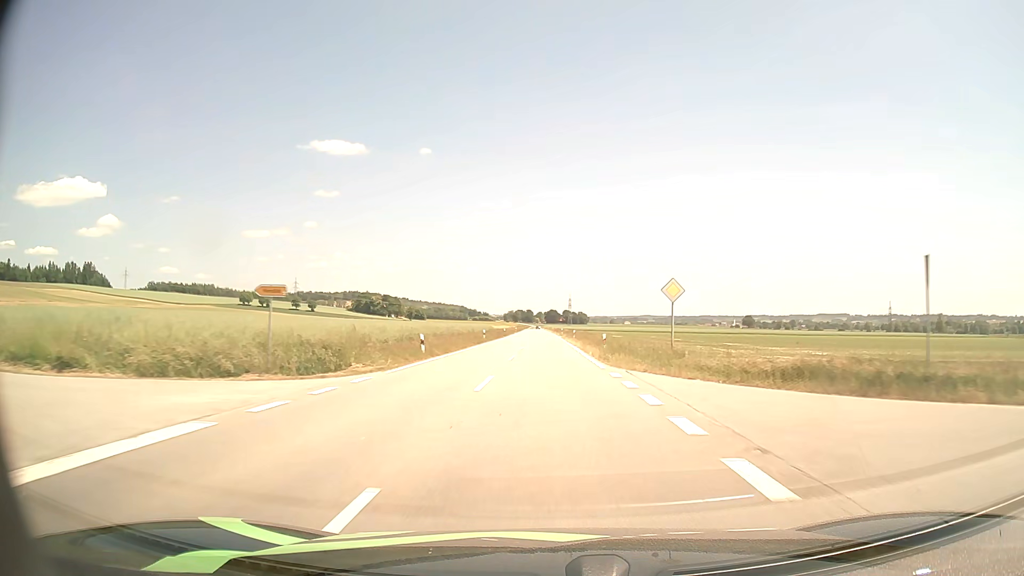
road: tertiary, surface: asphalt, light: Day
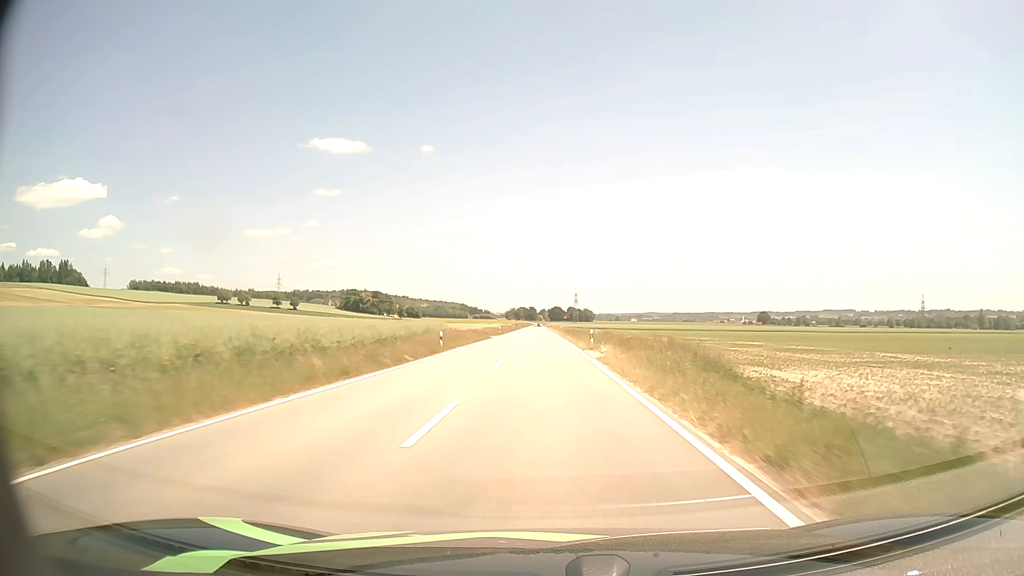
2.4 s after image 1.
(-0.1, +56.3) m; 0°
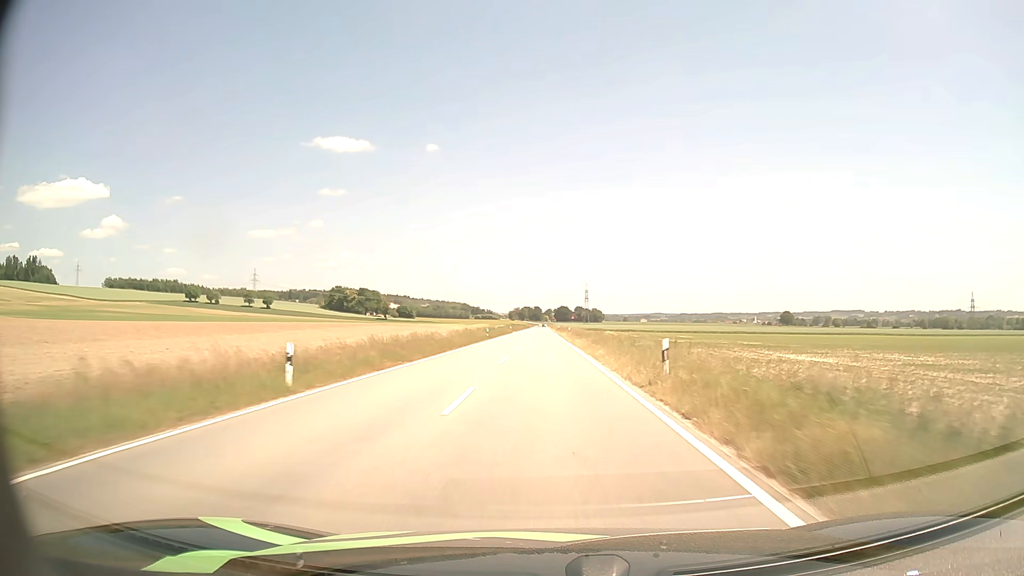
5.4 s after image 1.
(-0.6, +71.7) m; 0°
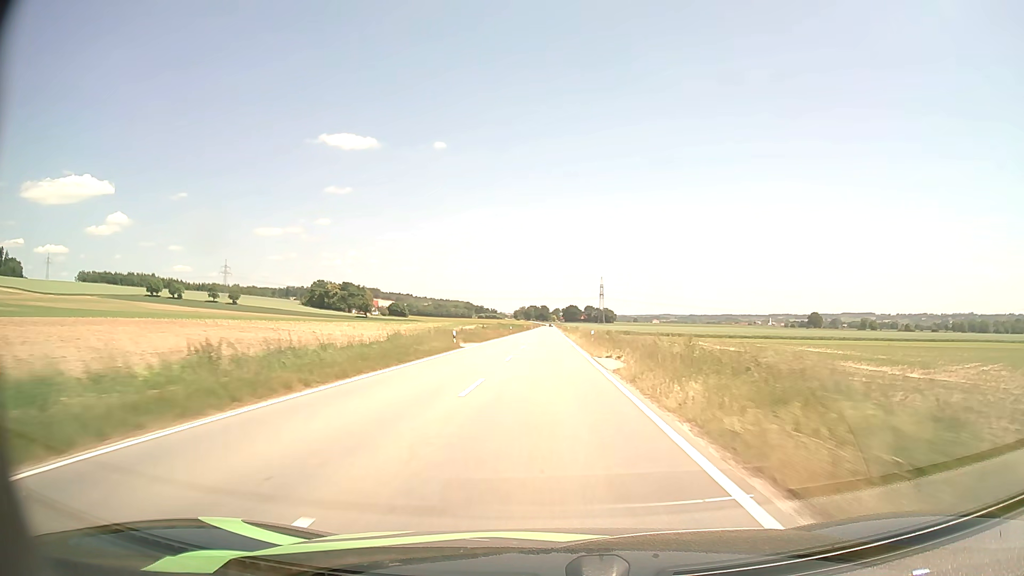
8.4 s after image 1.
(-0.4, +72.6) m; -1°
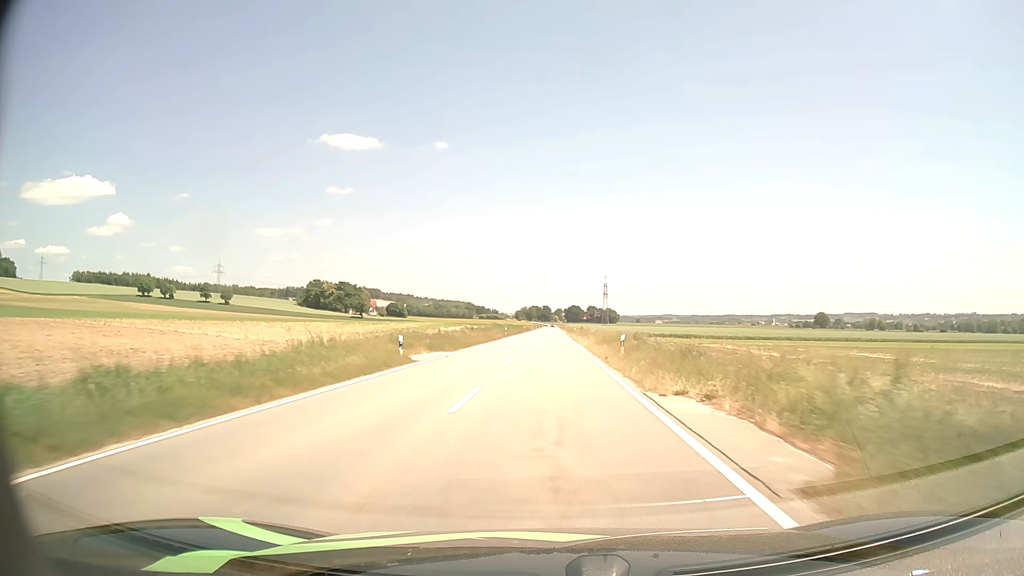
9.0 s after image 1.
(0.0, +14.7) m; 0°
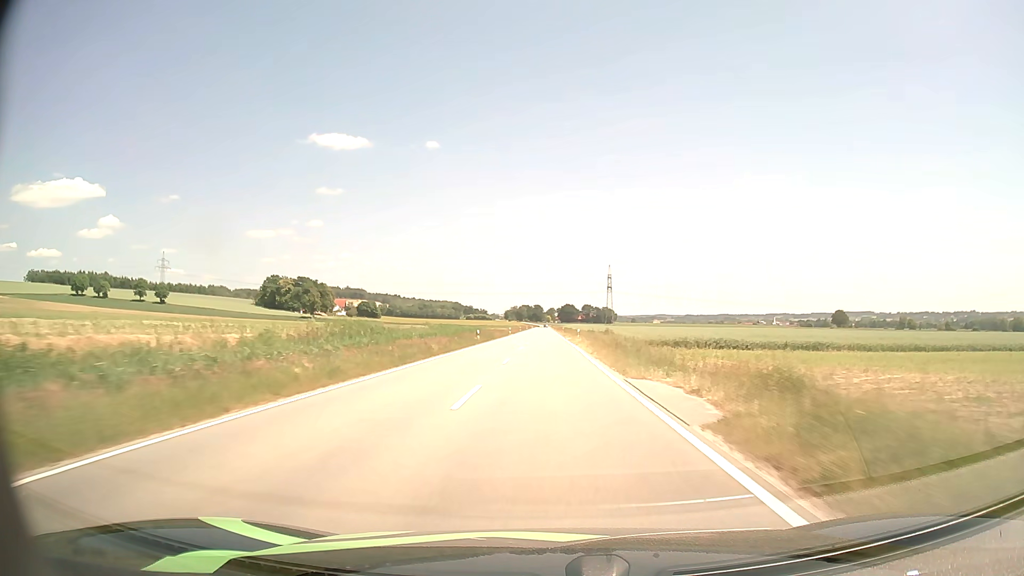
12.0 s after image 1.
(+0.4, +74.1) m; +1°
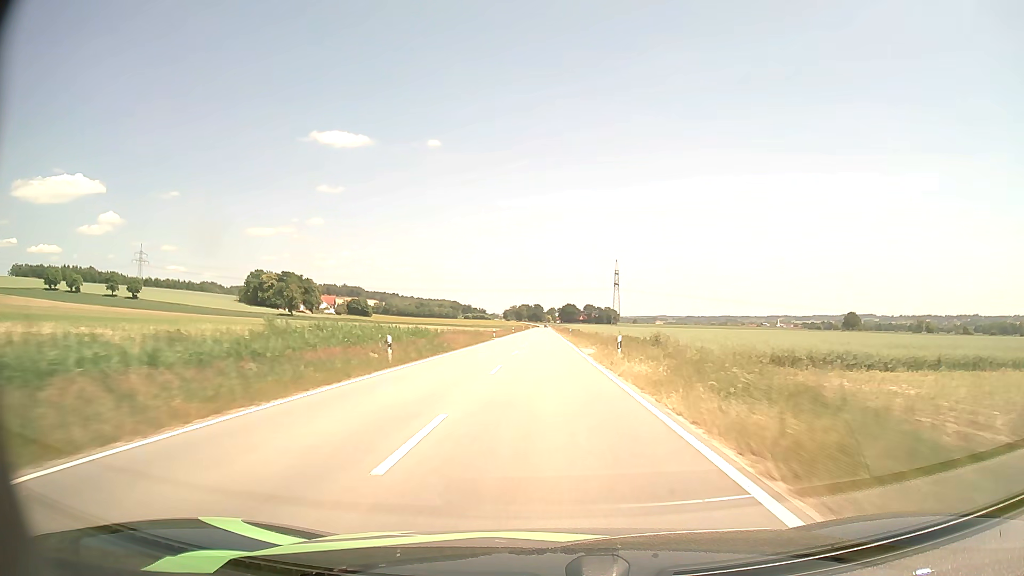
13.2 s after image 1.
(0.0, +30.0) m; 0°
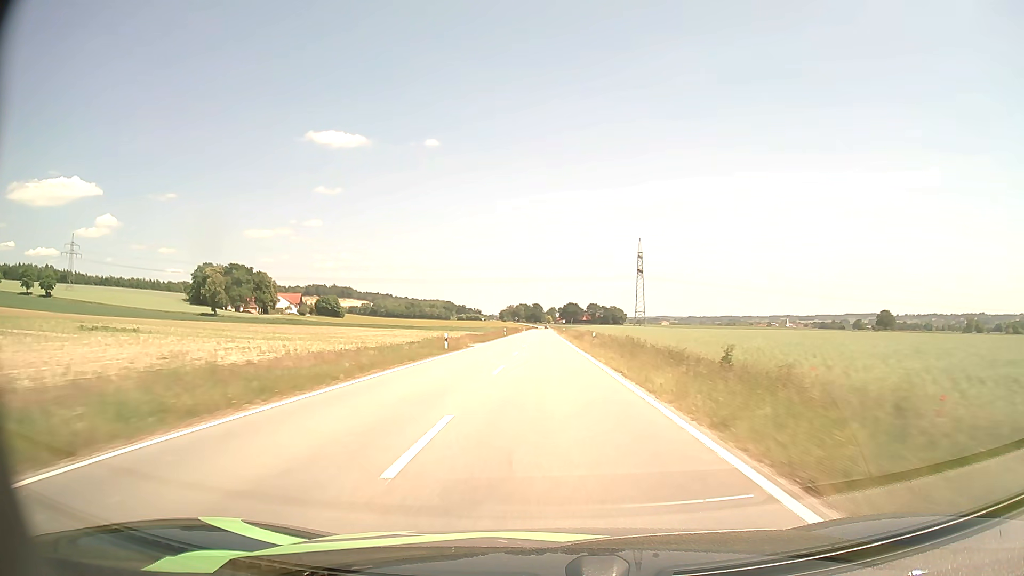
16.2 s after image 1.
(-0.2, +75.3) m; 0°
(0, +10) (0, +20) (0, +30) (0, +40) (0, +50) (0, +60) (0, +70) (0, +80) (0, +90) (0, +100) m
